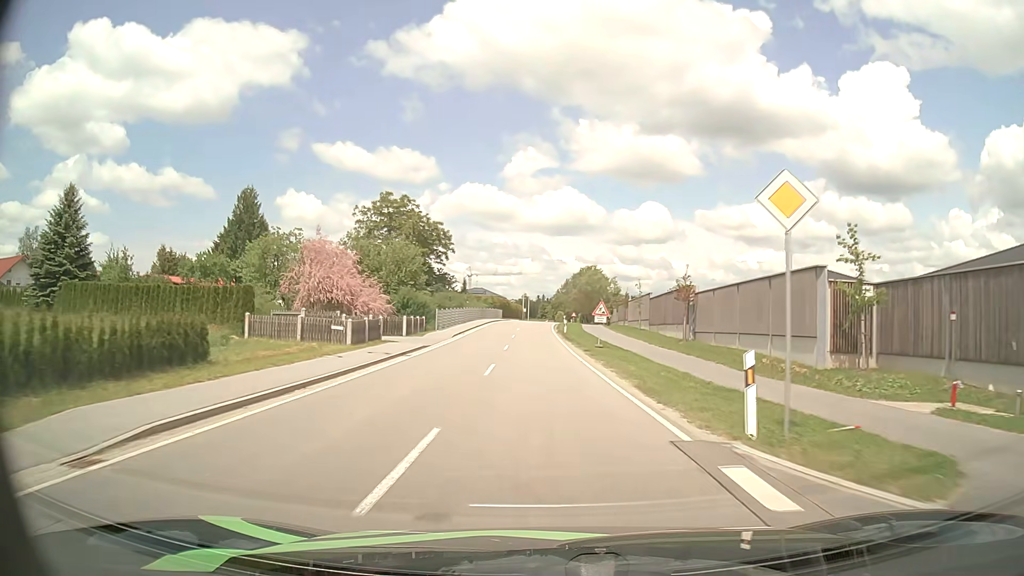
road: tertiary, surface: asphalt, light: Day
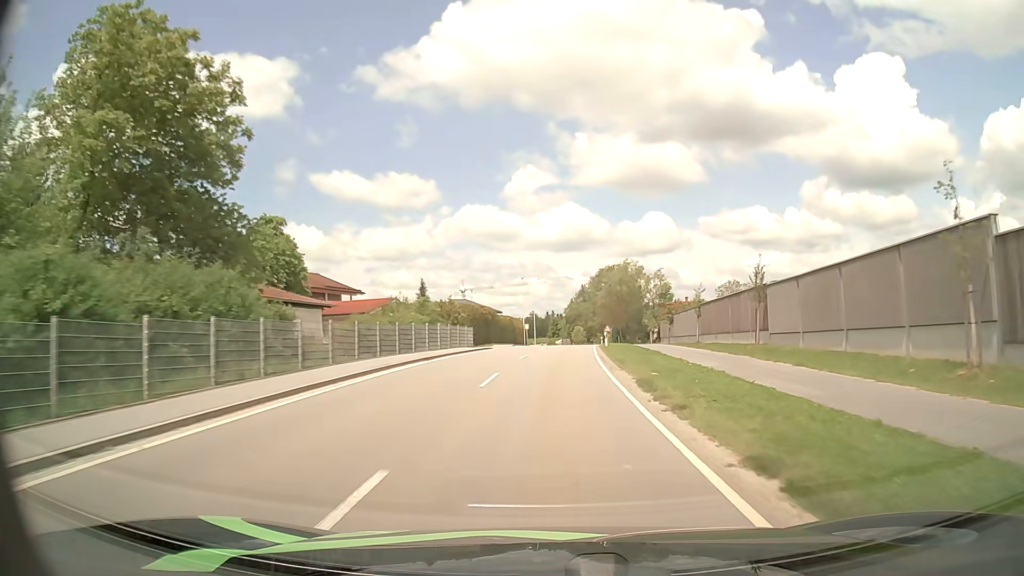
(-0.9, +50.6) m; -1°
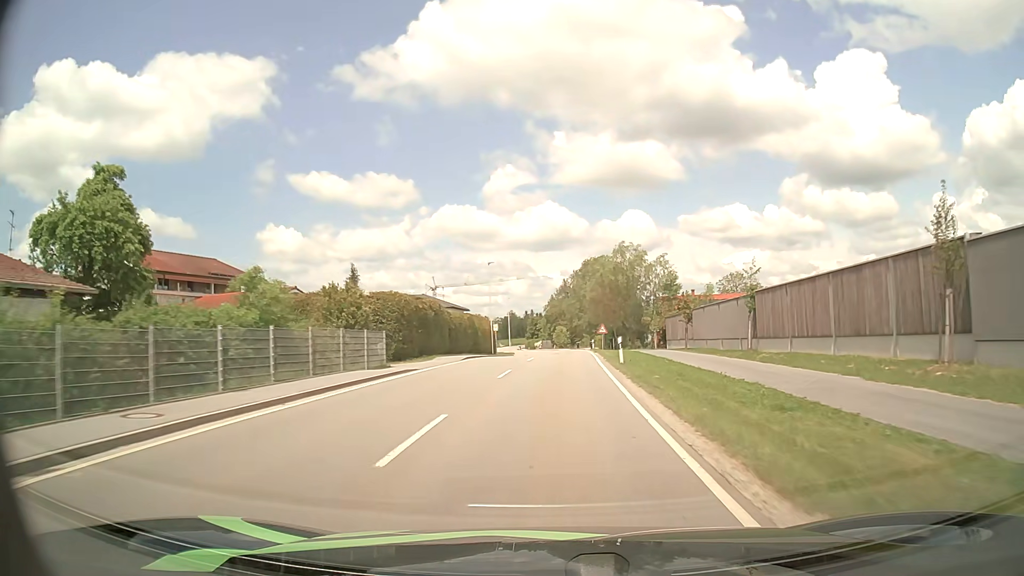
(+0.3, +19.6) m; +2°
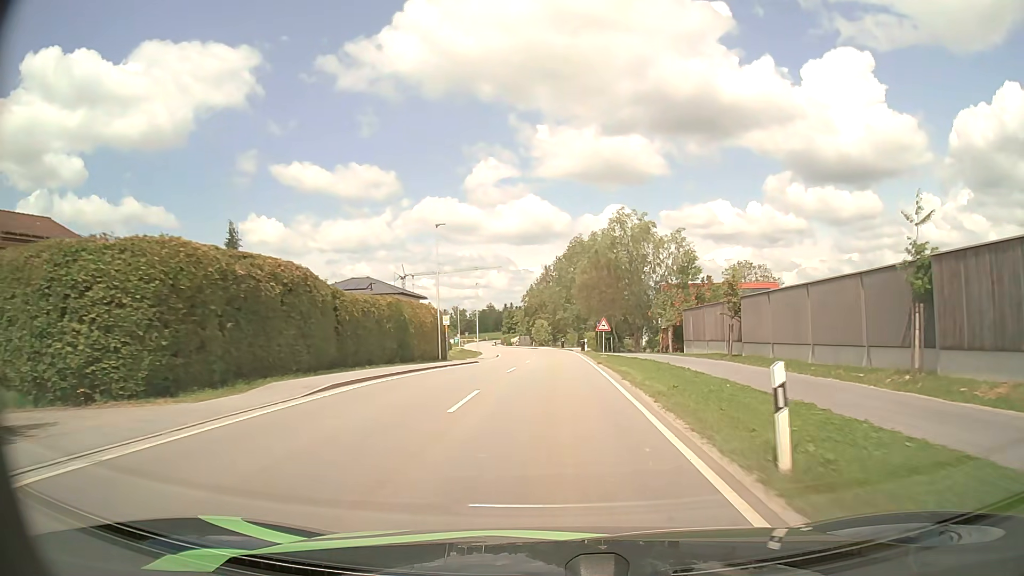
(+0.3, +19.5) m; +1°
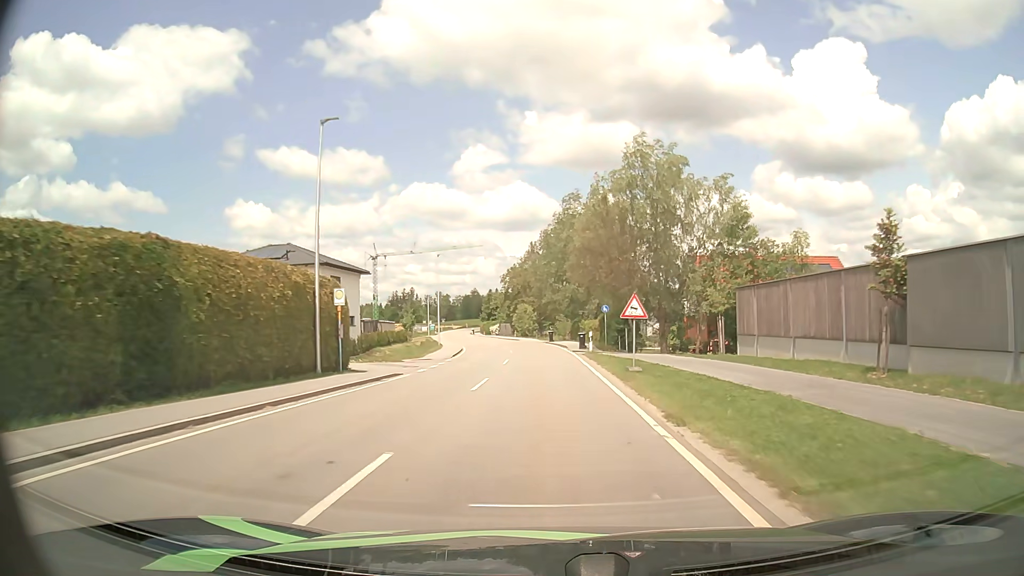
(+0.3, +19.5) m; +1°
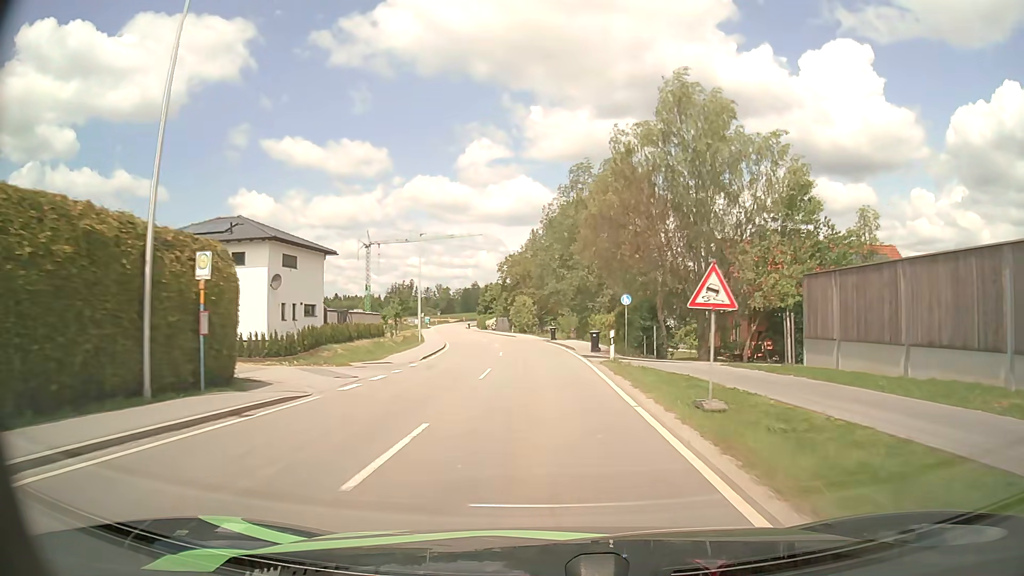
(0.0, +9.8) m; 0°
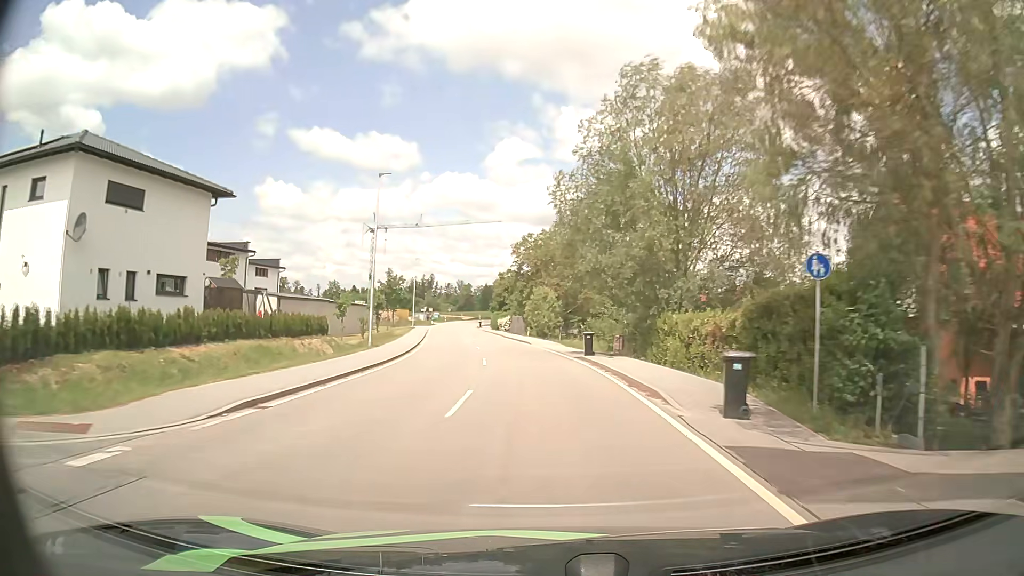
(-0.2, +20.0) m; -2°
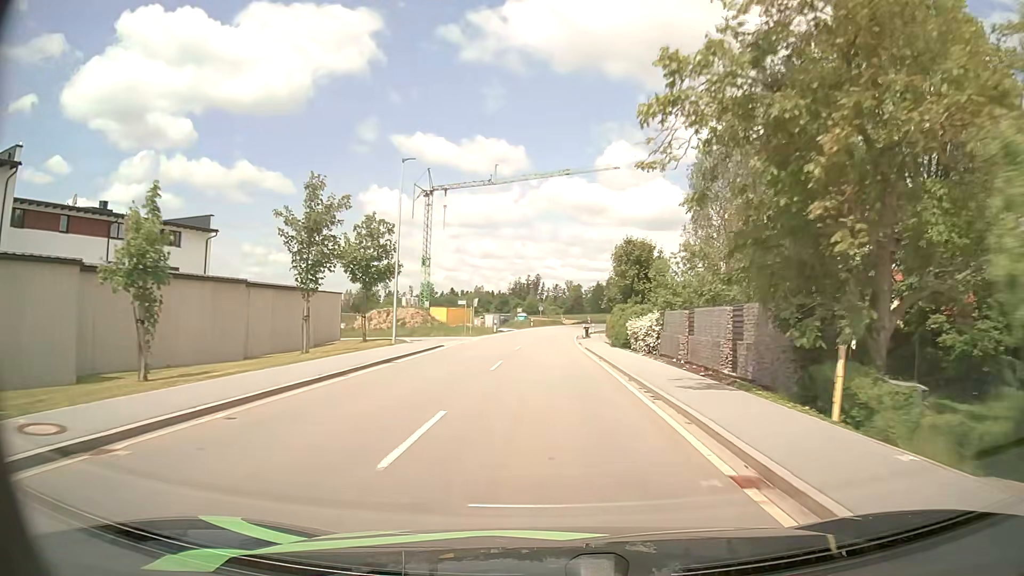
(-4.3, +51.7) m; -9°
(0, +10) (0, +20) (0, +30) (0, +40) (0, +50) (0, +60) (+1, +70) (+3, +80) (+4, +90) (+6, +100) m
